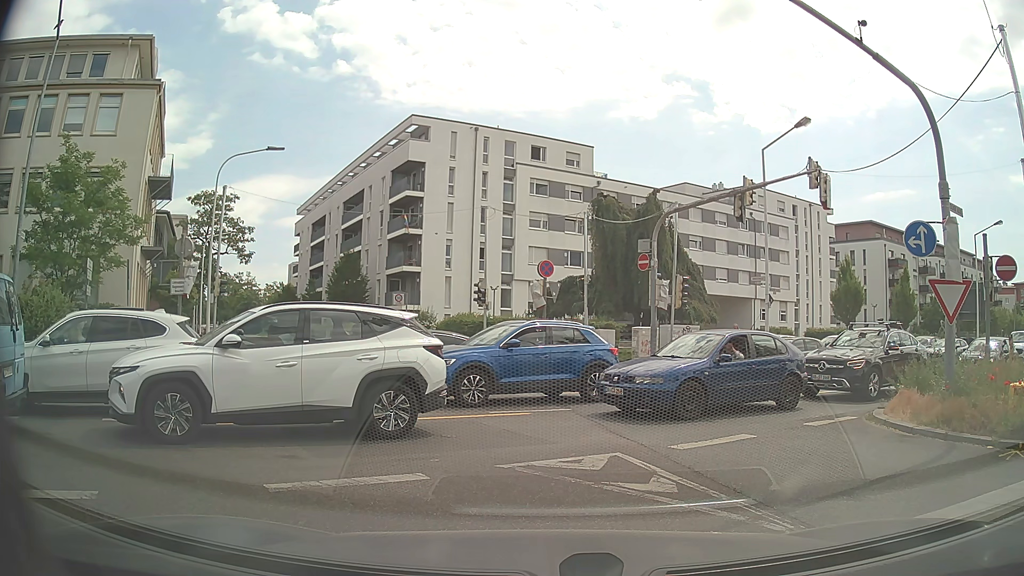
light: Day
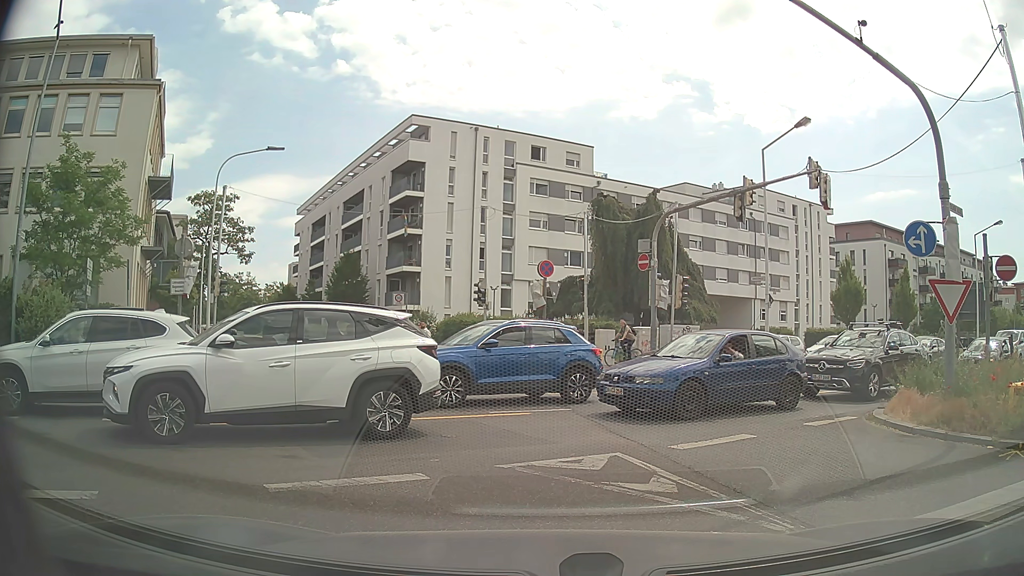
(0.0, 0.0) m; 0°
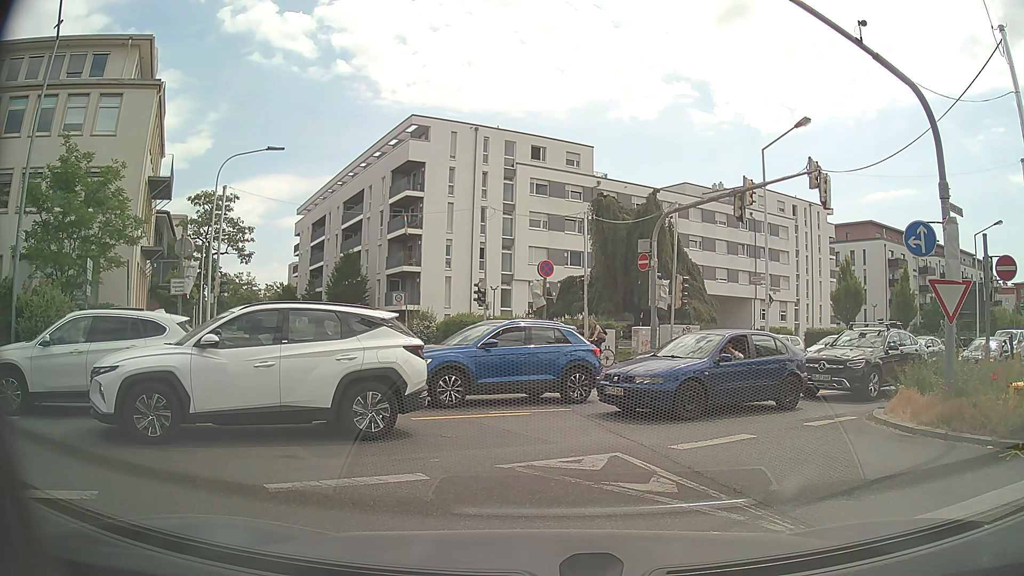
(0.0, 0.0) m; 0°
